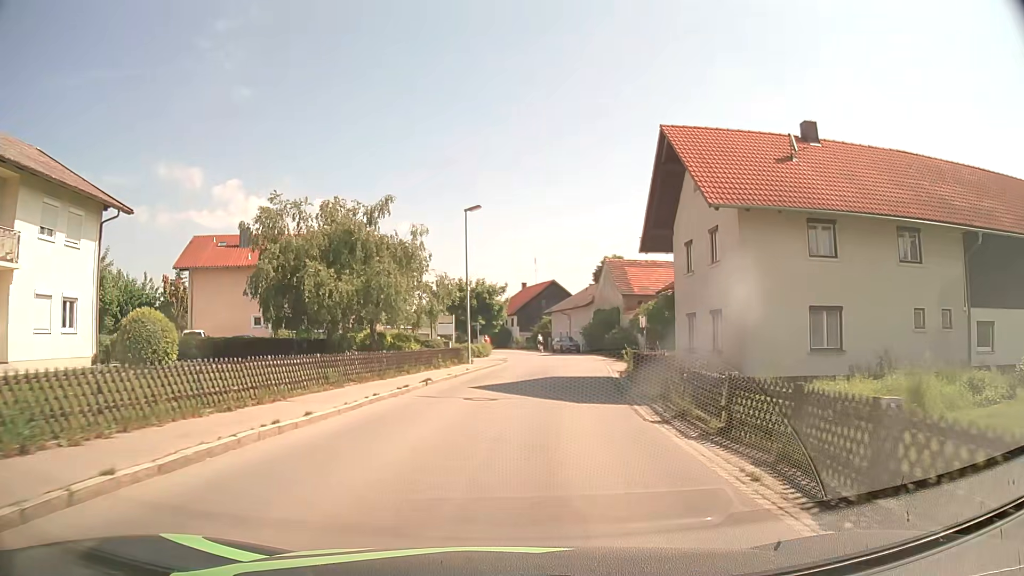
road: tertiary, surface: asphalt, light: Day
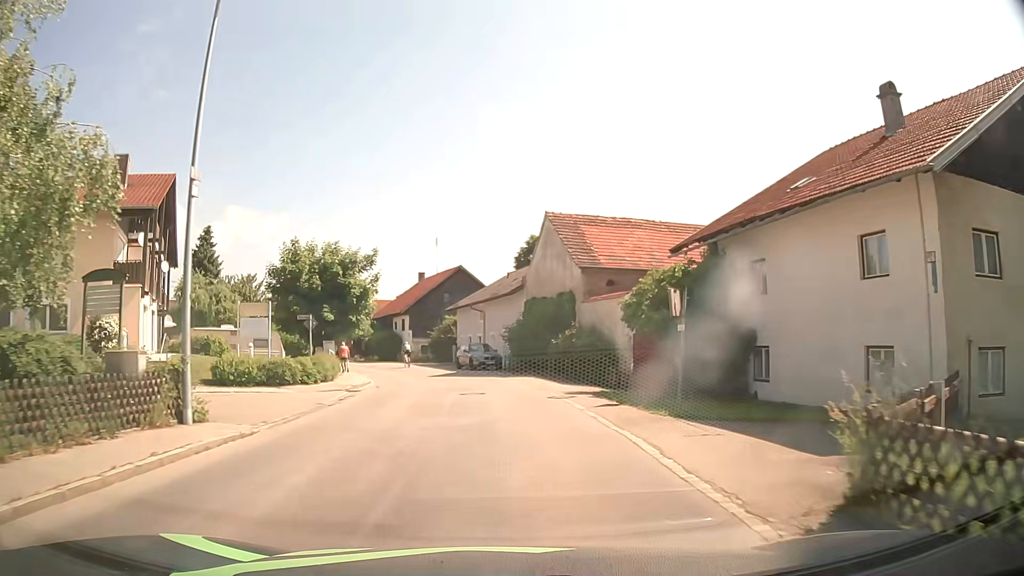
(+1.7, +24.0) m; +7°
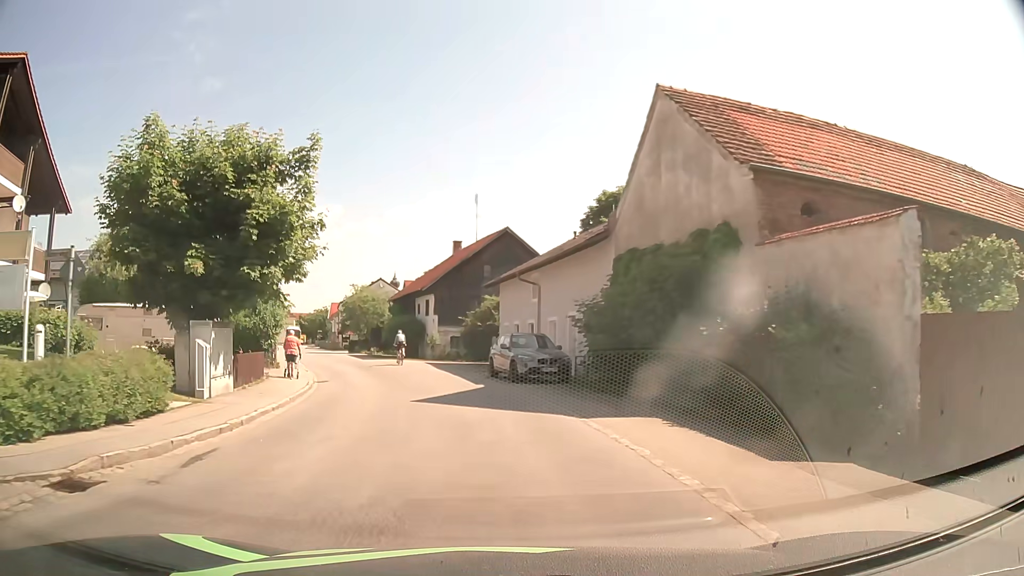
(-0.2, +17.1) m; -4°
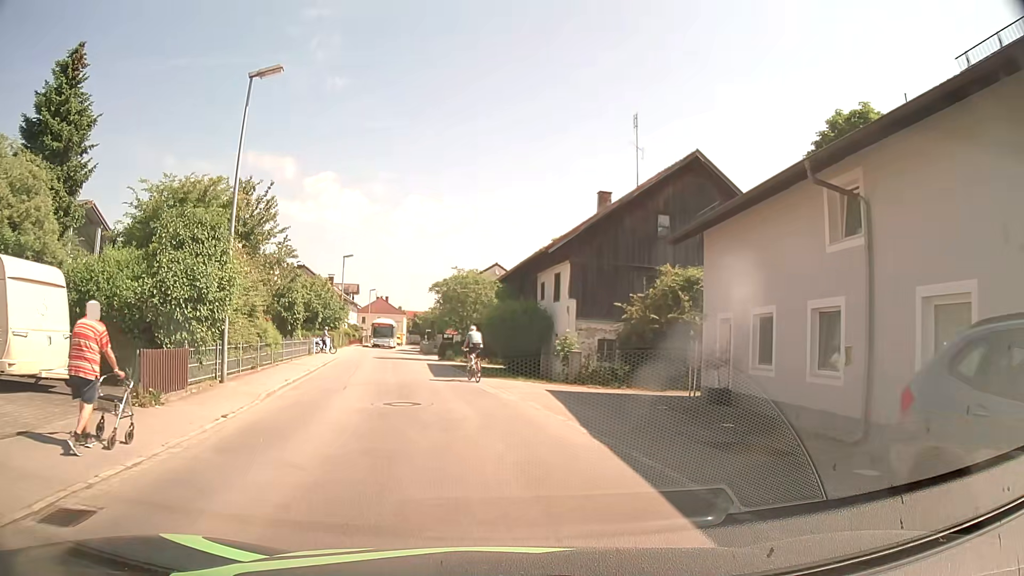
(-1.9, +19.4) m; -11°
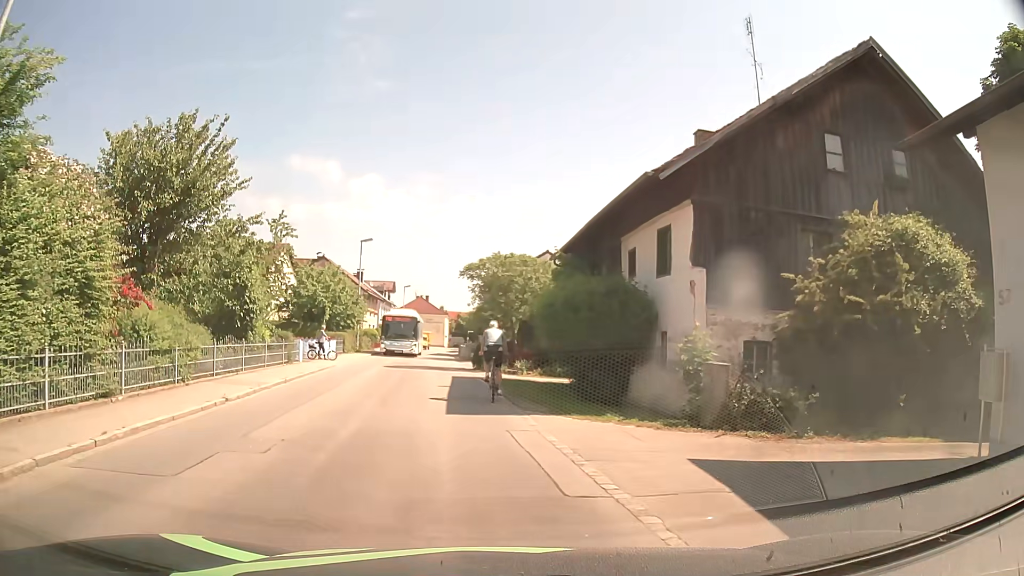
(-0.4, +10.6) m; -4°
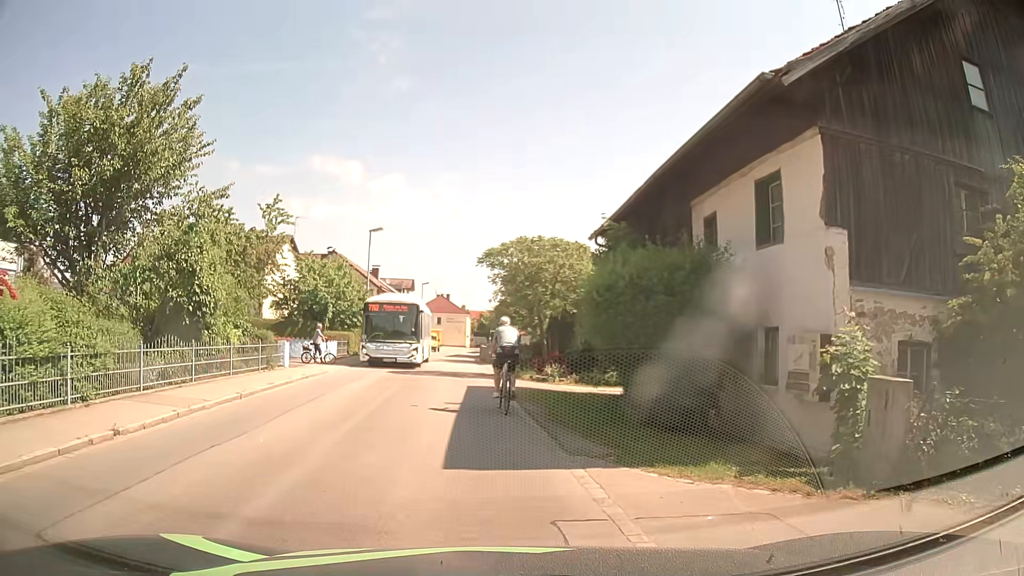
(-0.1, +4.8) m; -1°
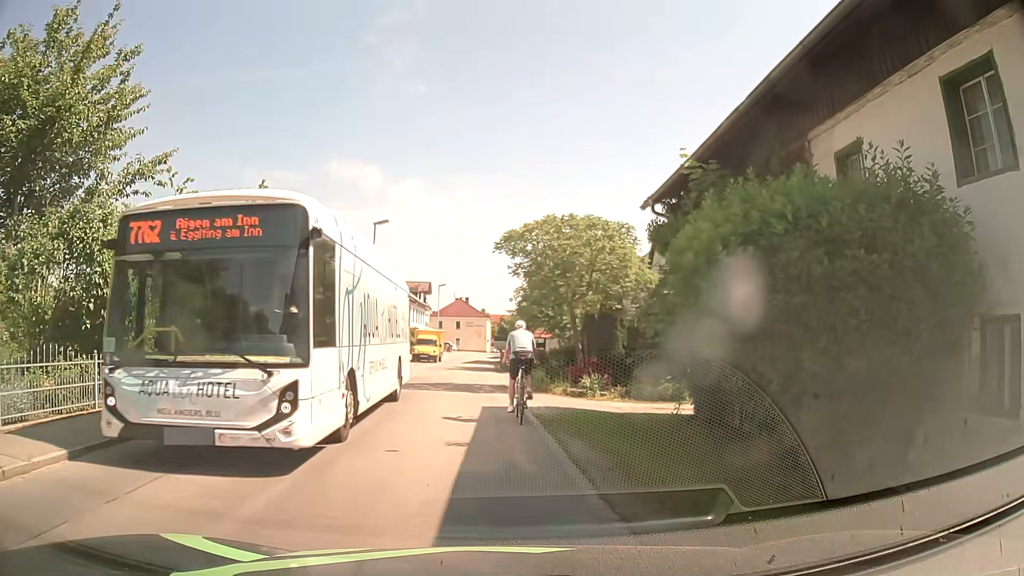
(-0.1, +4.8) m; -2°
